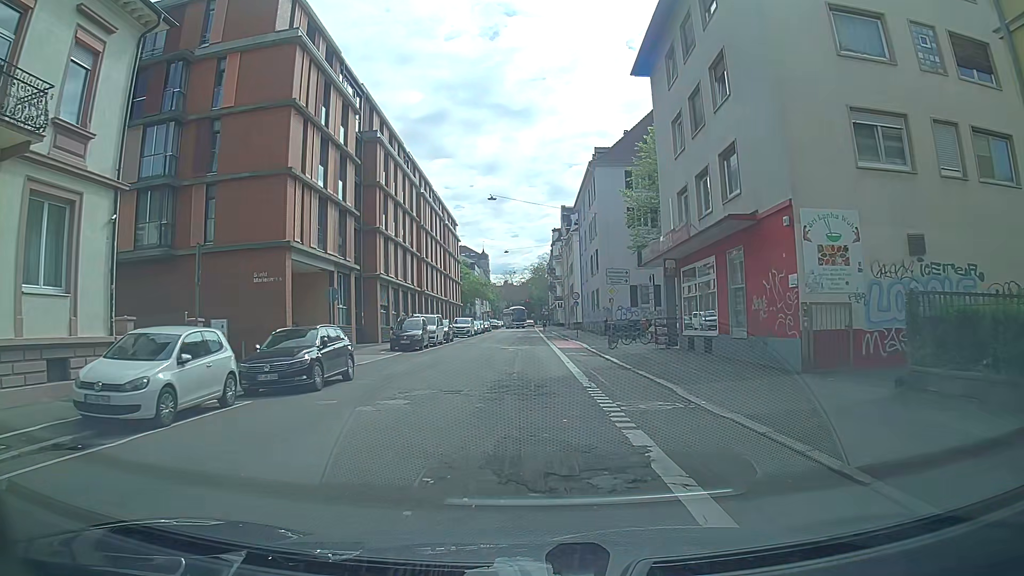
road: tertiary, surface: asphalt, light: Day
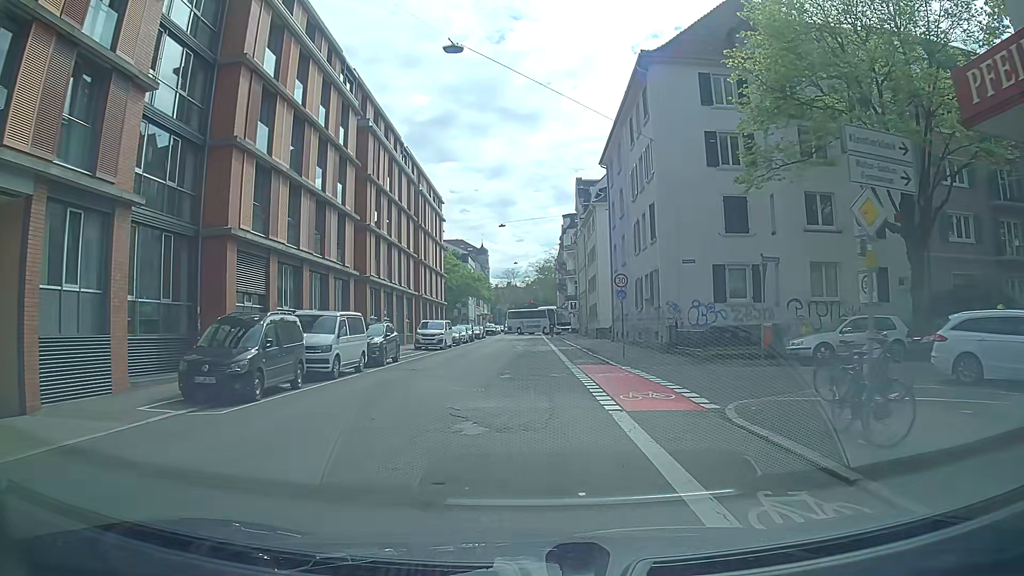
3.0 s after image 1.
(+0.1, +22.7) m; 0°
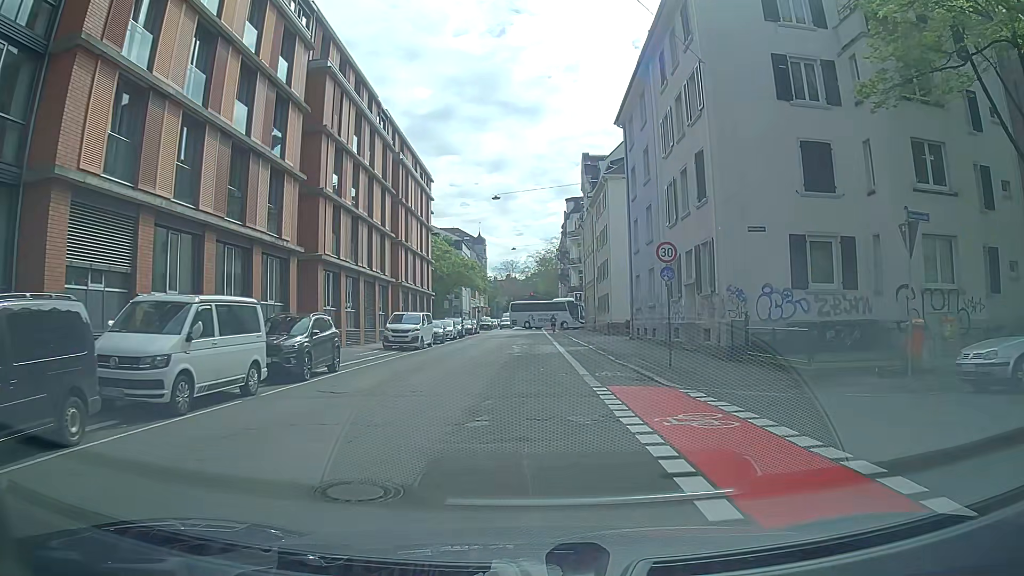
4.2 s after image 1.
(0.0, +9.1) m; 0°
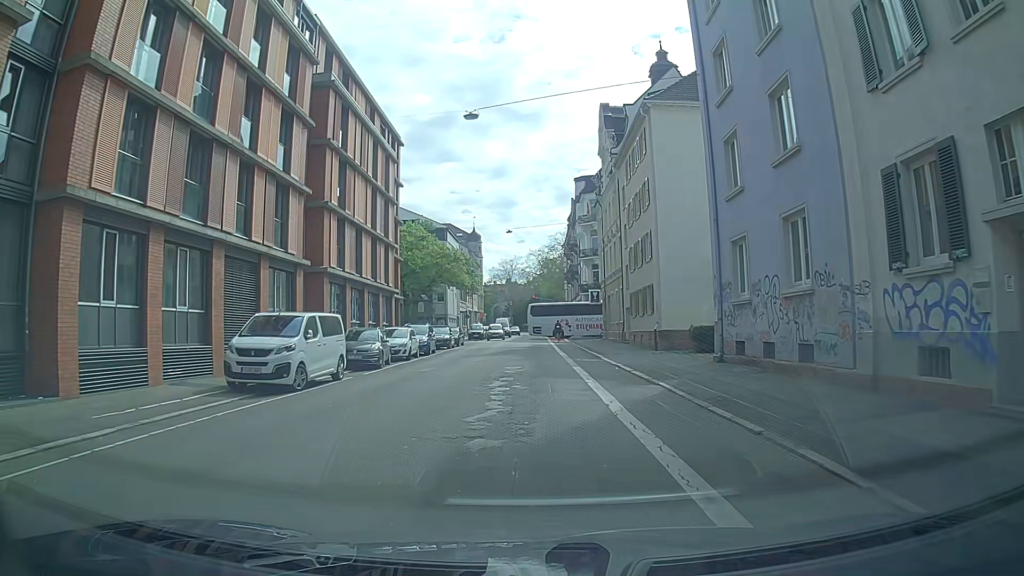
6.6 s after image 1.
(0.0, +18.2) m; -1°
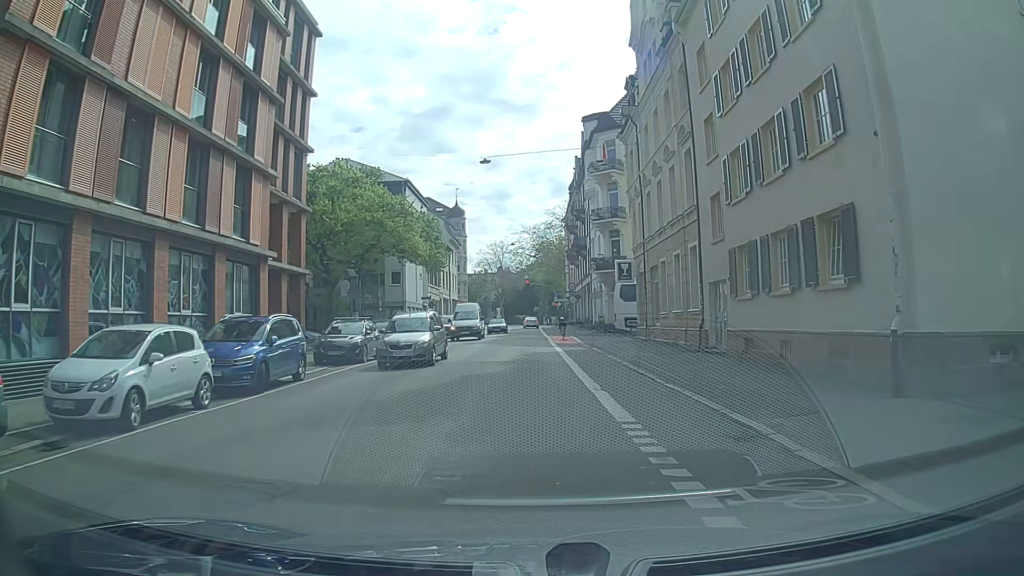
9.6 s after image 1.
(+0.1, +21.7) m; +1°
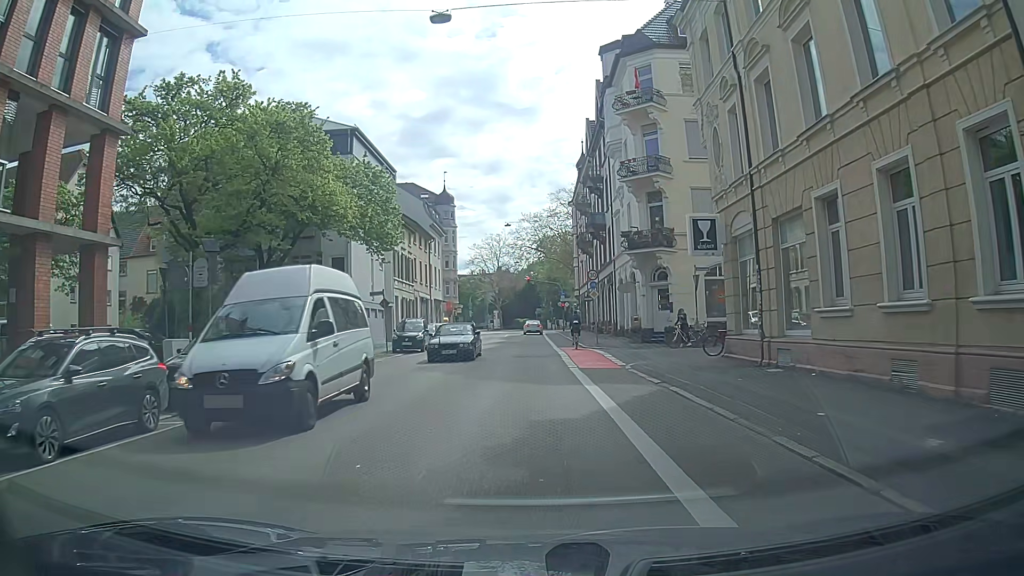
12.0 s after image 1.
(0.0, +16.5) m; 0°
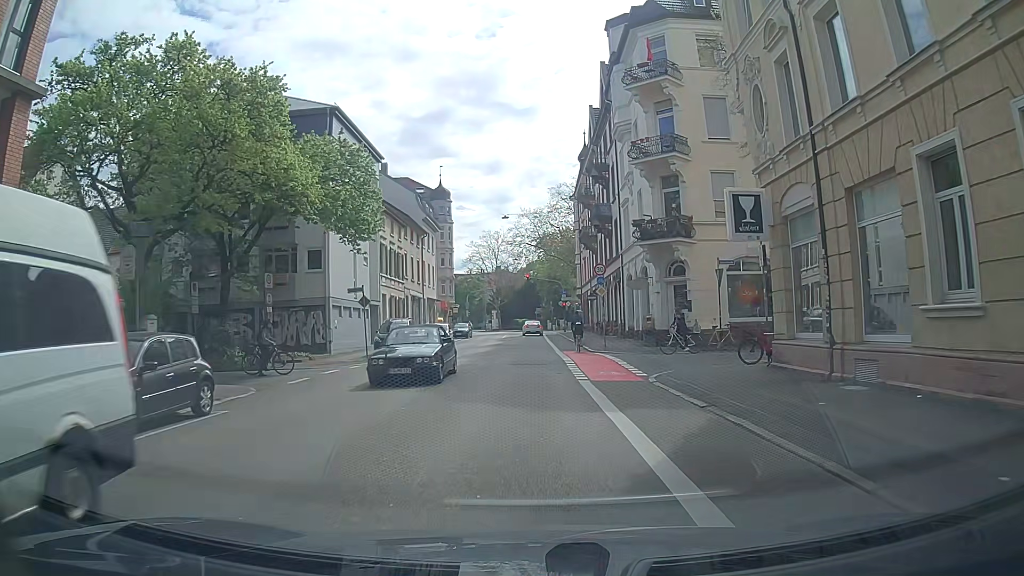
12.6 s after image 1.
(0.0, +4.0) m; 0°
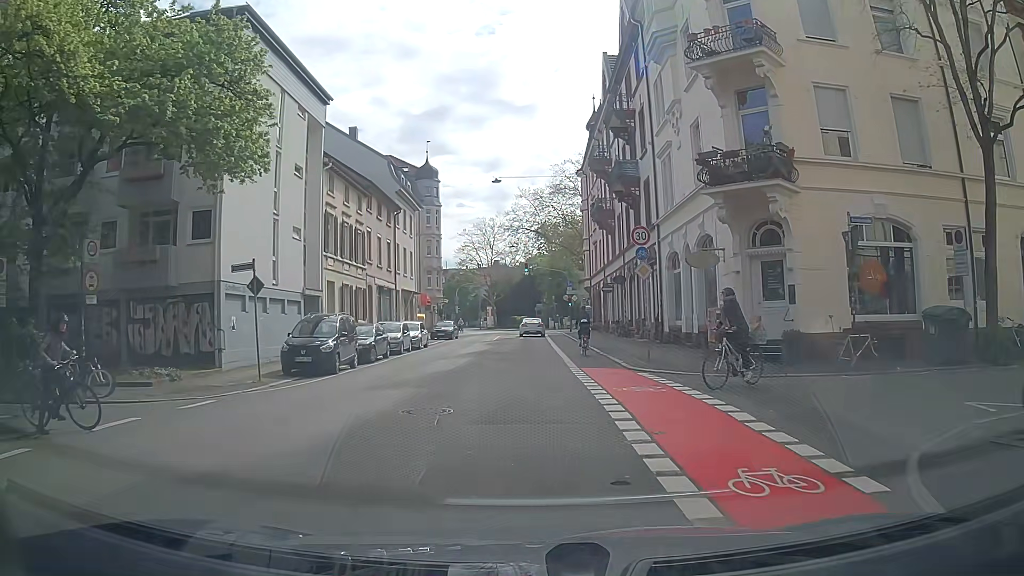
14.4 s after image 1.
(+0.1, +12.0) m; 0°
(0, +10) (0, +20) (0, +30) (-1, +40) (-1, +50) (-1, +60) (-1, +70) (-3, +80) (-5, +90) (-7, +99) m
